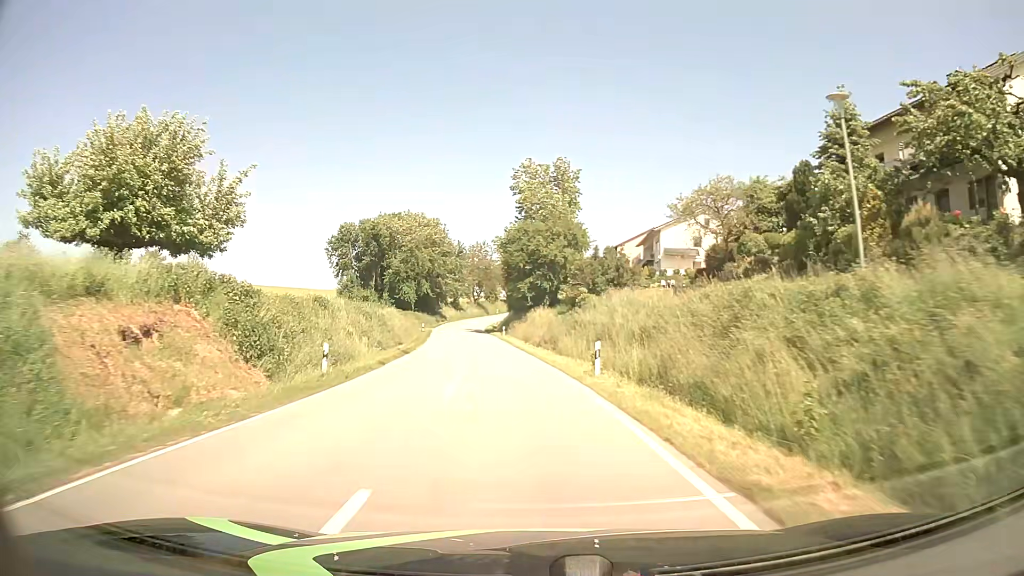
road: tertiary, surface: asphalt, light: Day
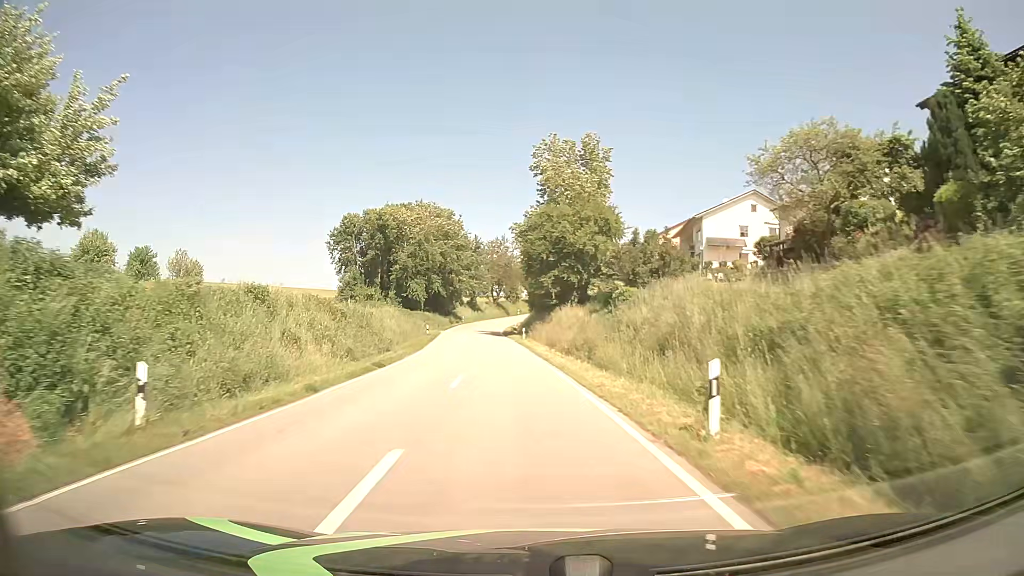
(-0.2, +9.8) m; -2°
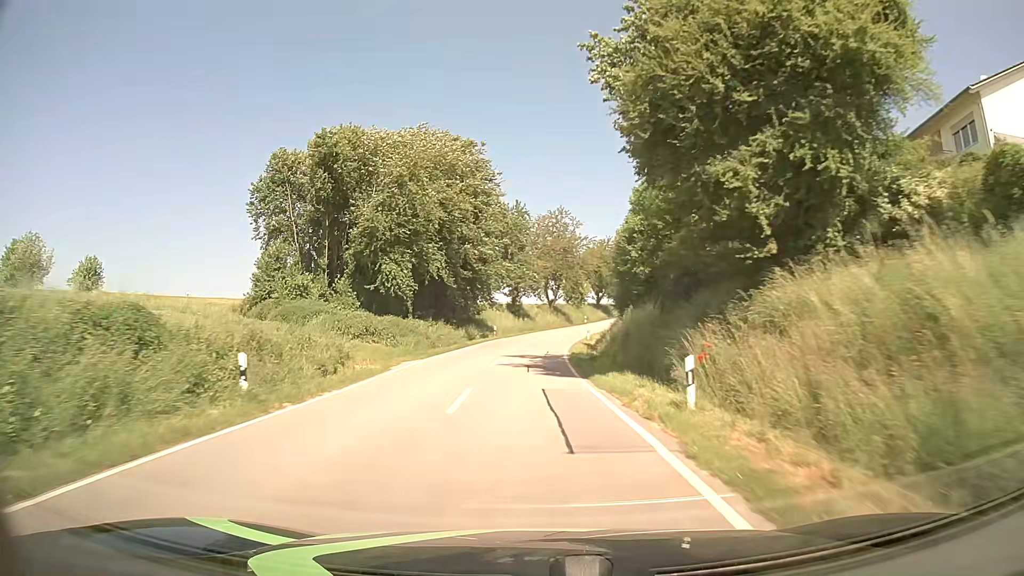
(-2.1, +40.2) m; -5°
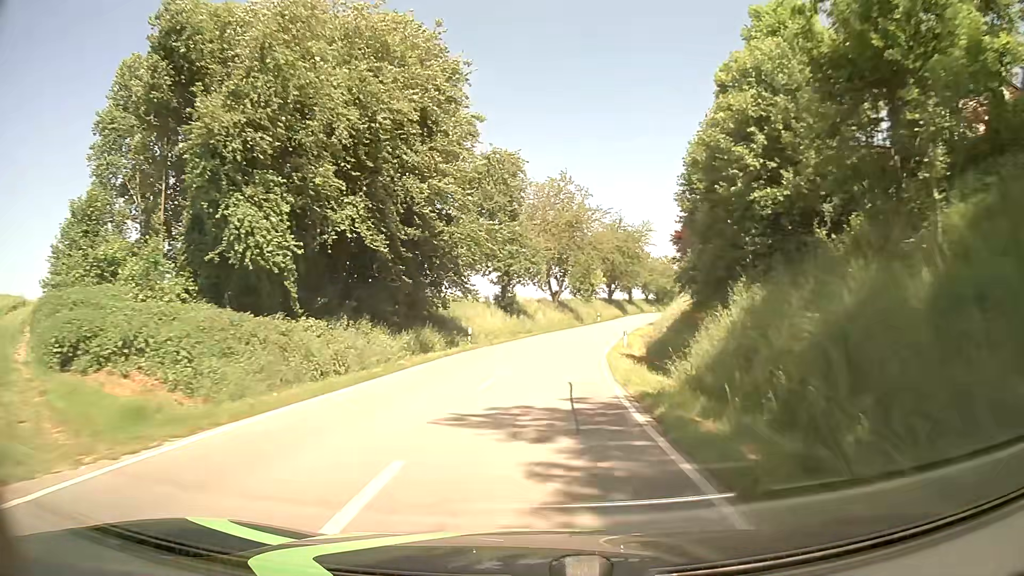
(-0.2, +20.5) m; 0°
(0, +10) (+1, +20) (+2, +30) (+3, +40) (+5, +50) (+8, +59) (+11, +69) (+13, +78) (+16, +88) (+19, +98) m
